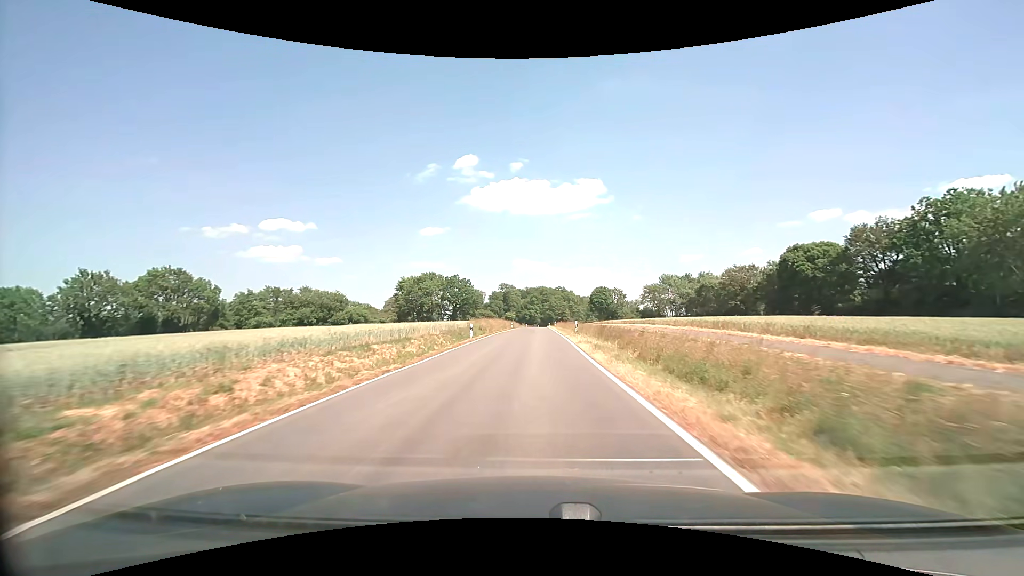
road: tertiary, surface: asphalt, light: Day
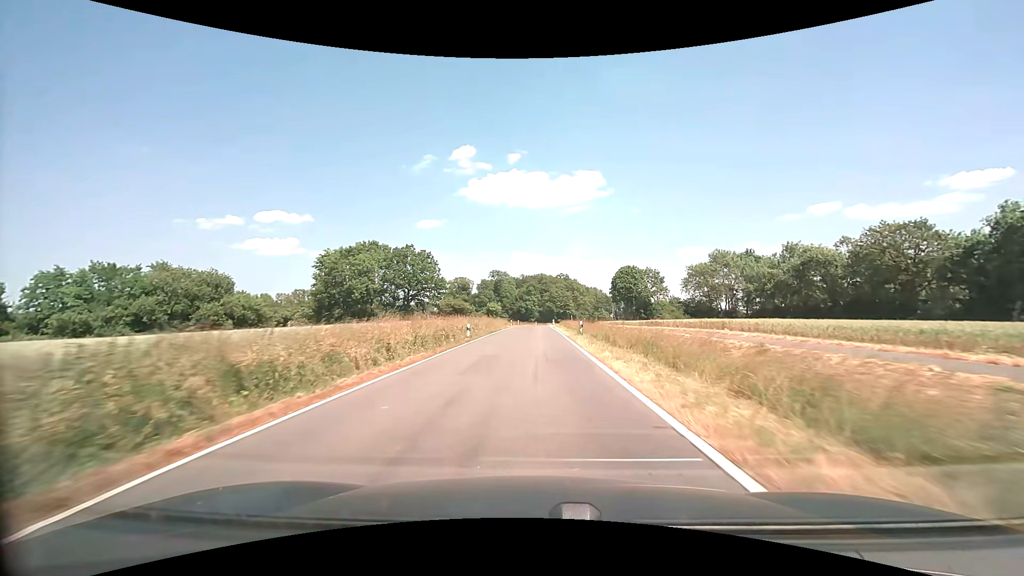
(+0.3, +51.0) m; 0°
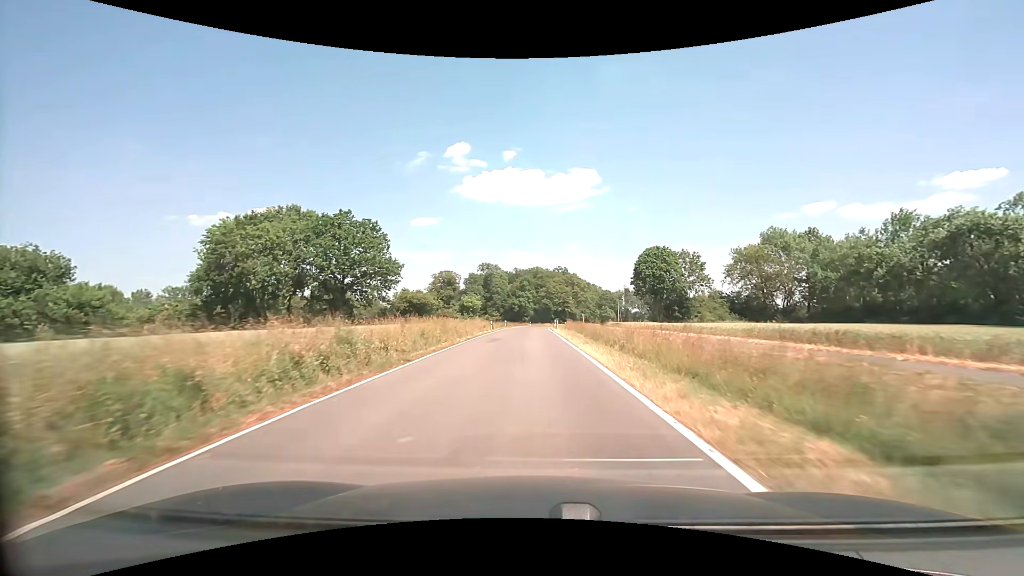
(+0.2, +29.6) m; +1°
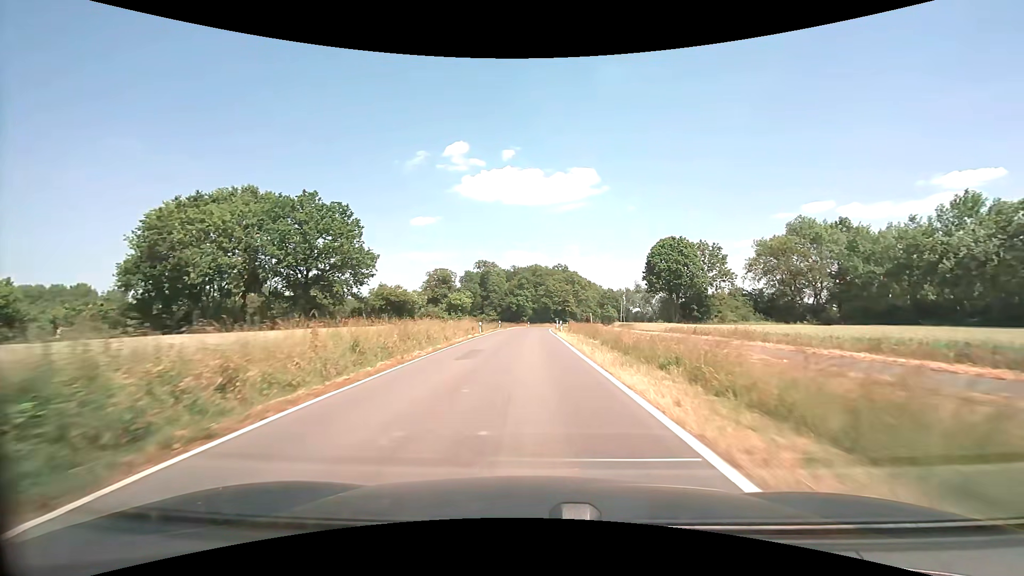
(0.0, +9.7) m; 0°
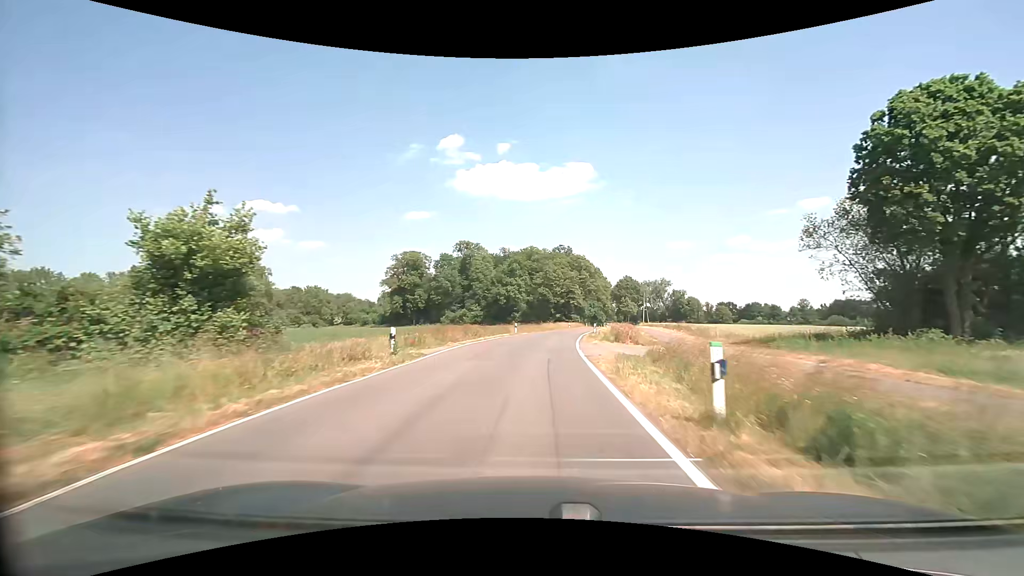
(+0.1, +47.5) m; 0°
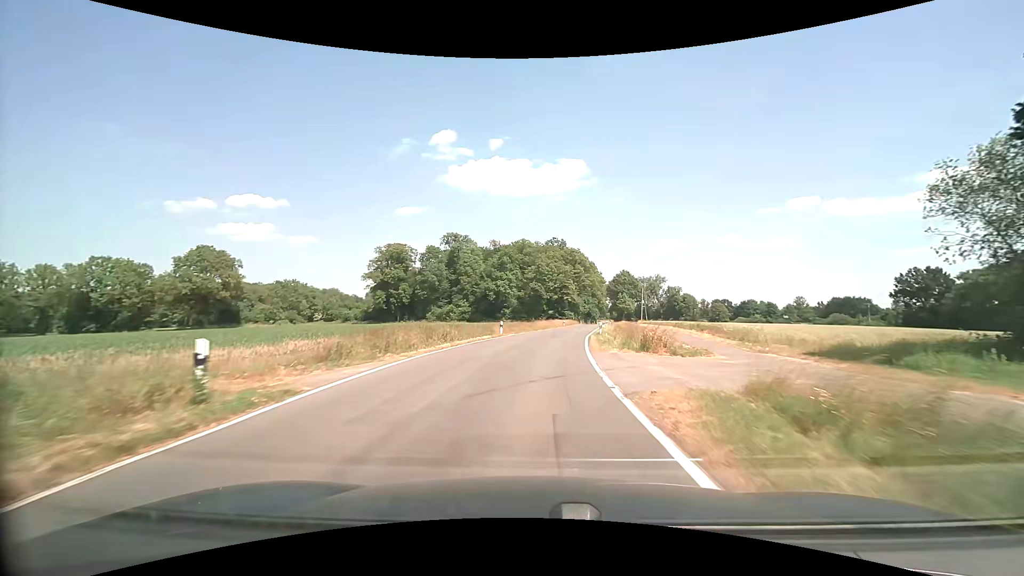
(+0.1, +9.4) m; +1°
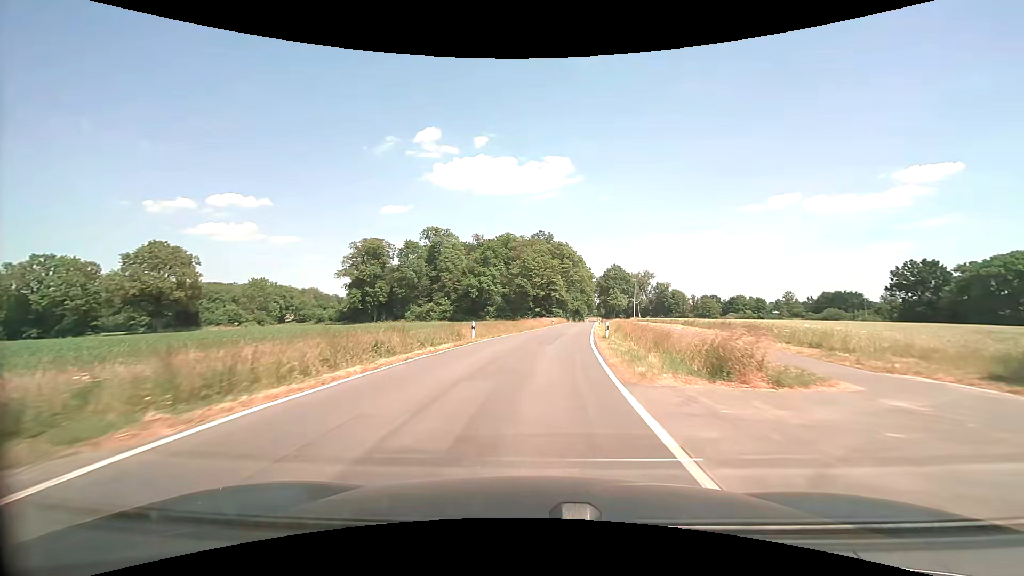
(+0.2, +9.4) m; +2°
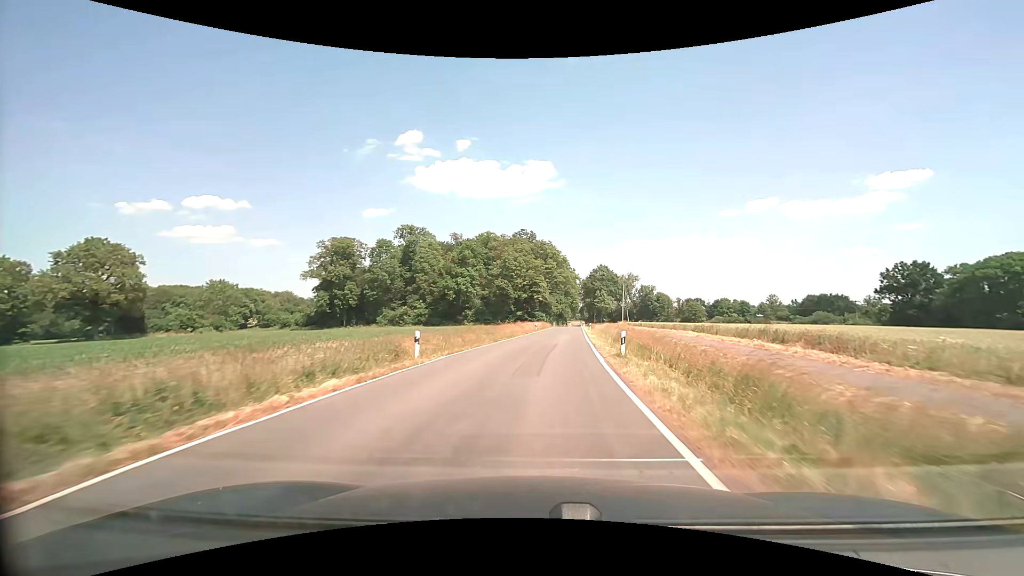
(+0.1, +9.5) m; +1°
(0, +10) (+1, +20) (+2, +30) (+3, +40) (+4, +50) (+5, +60) (+6, +70) (+7, +80) (+8, +90) (+9, +100) m
